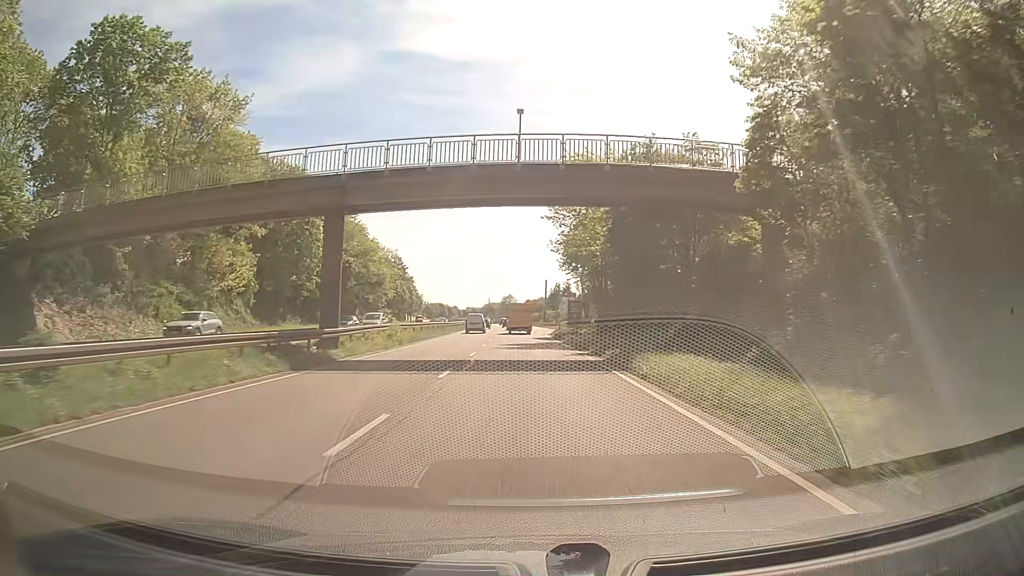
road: trunk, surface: asphalt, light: Day
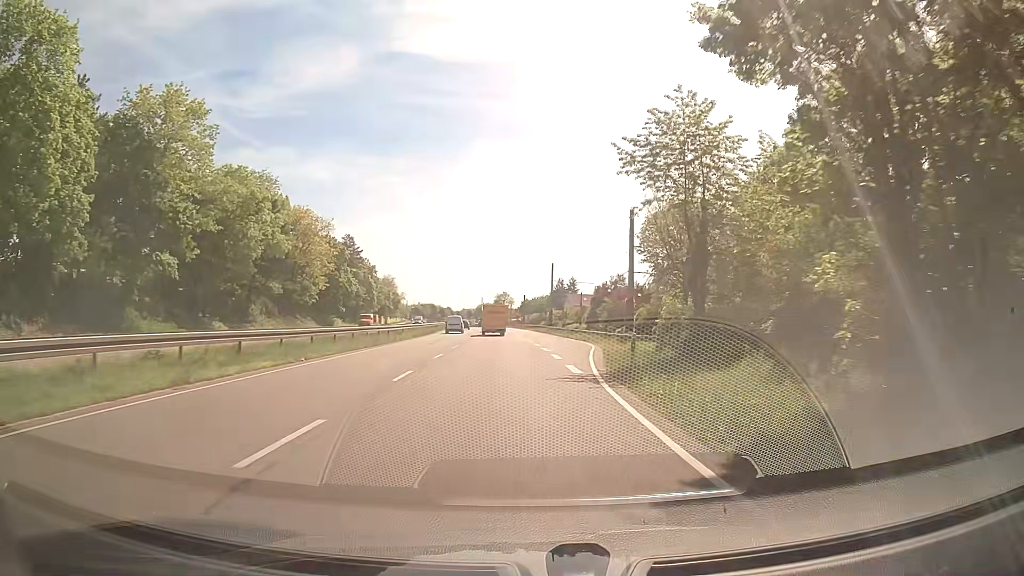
(+0.1, +45.5) m; +1°
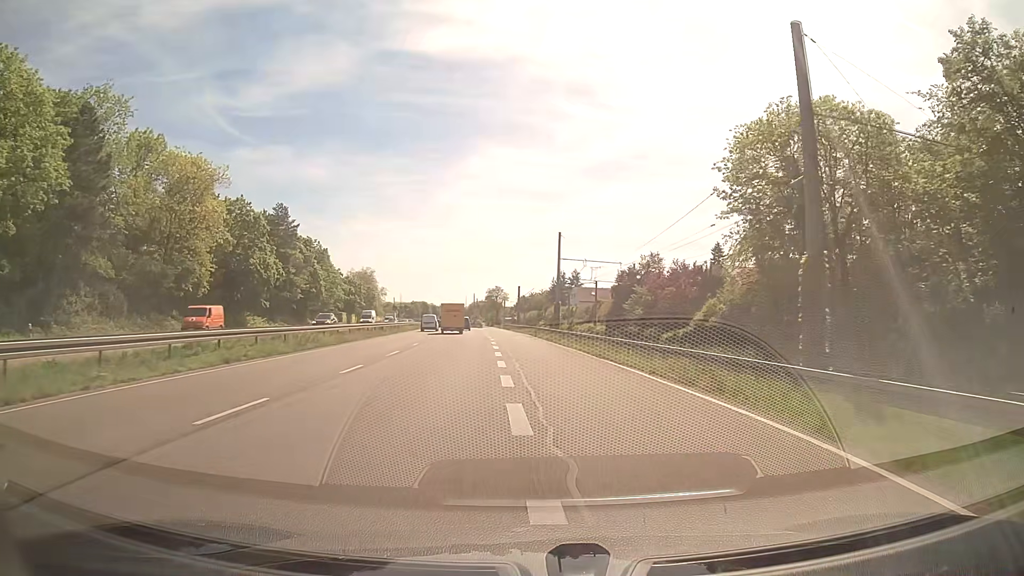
(+0.2, +33.5) m; 0°
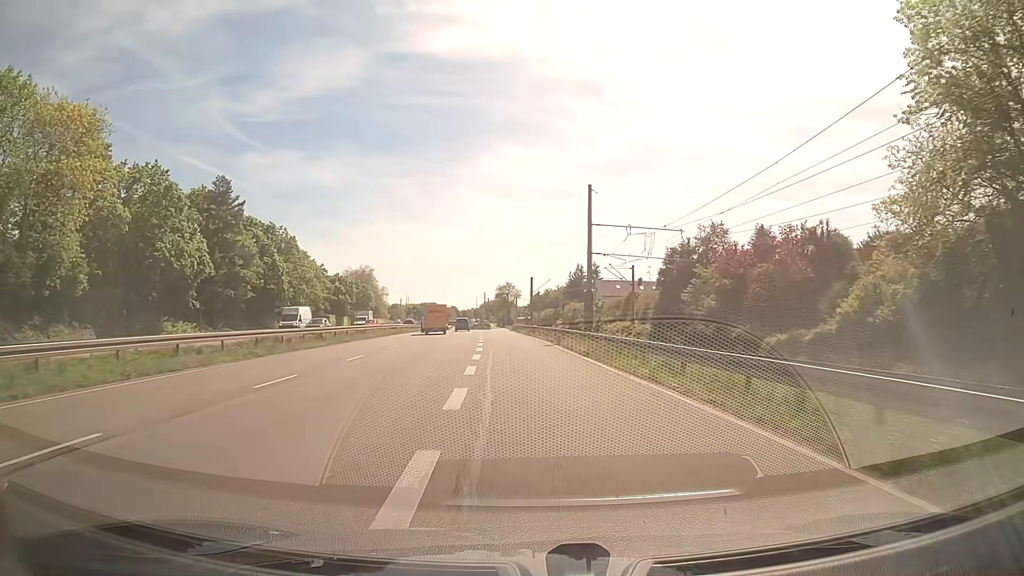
(-0.2, +22.0) m; -1°
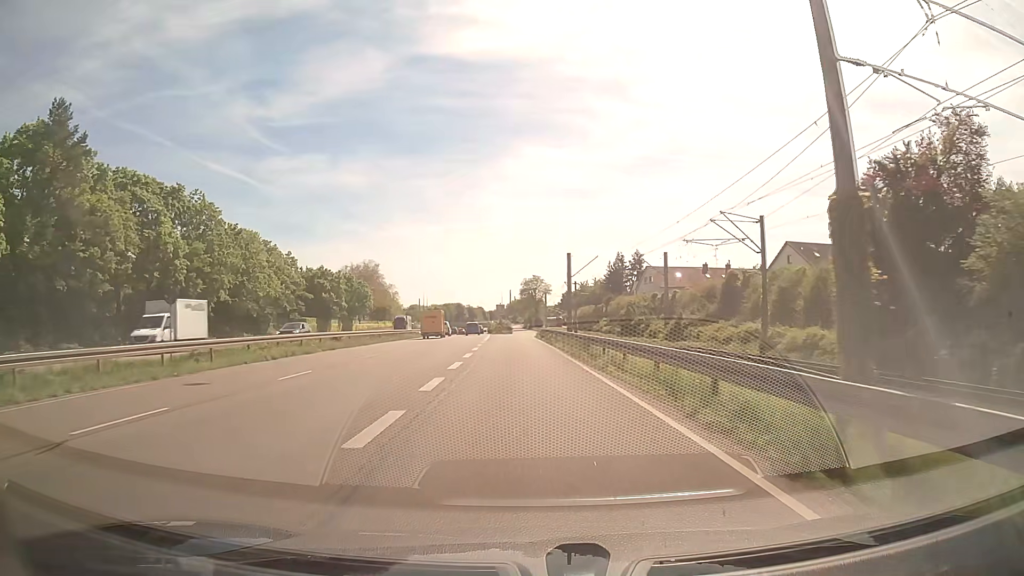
(-0.7, +32.7) m; -3°
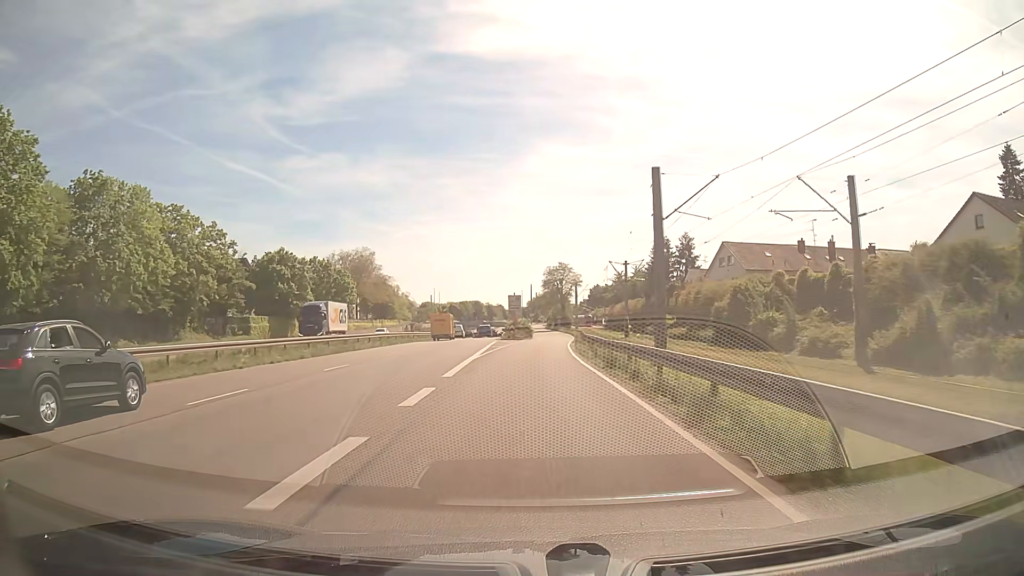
(-0.6, +32.2) m; -2°
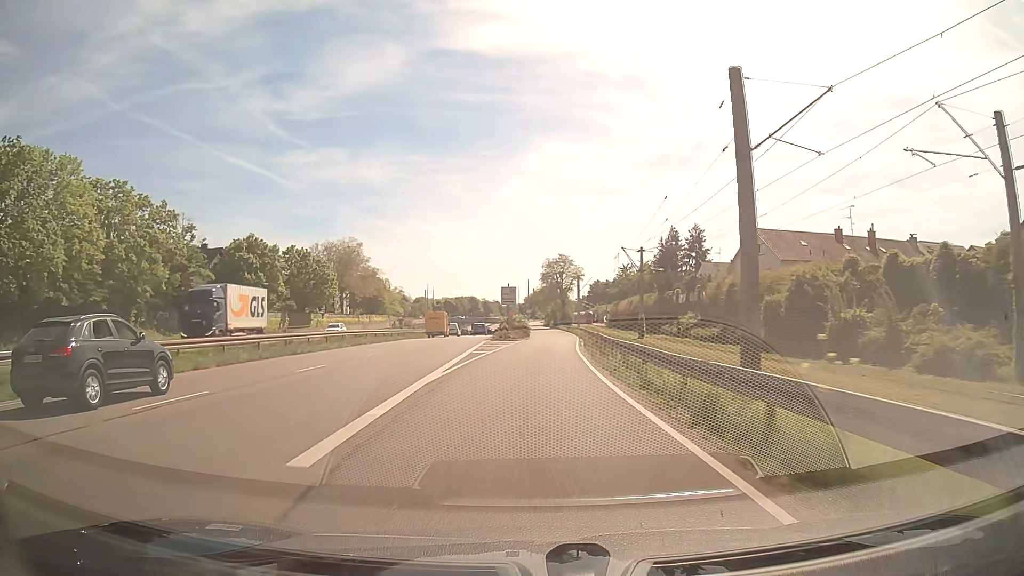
(0.0, +10.6) m; 0°
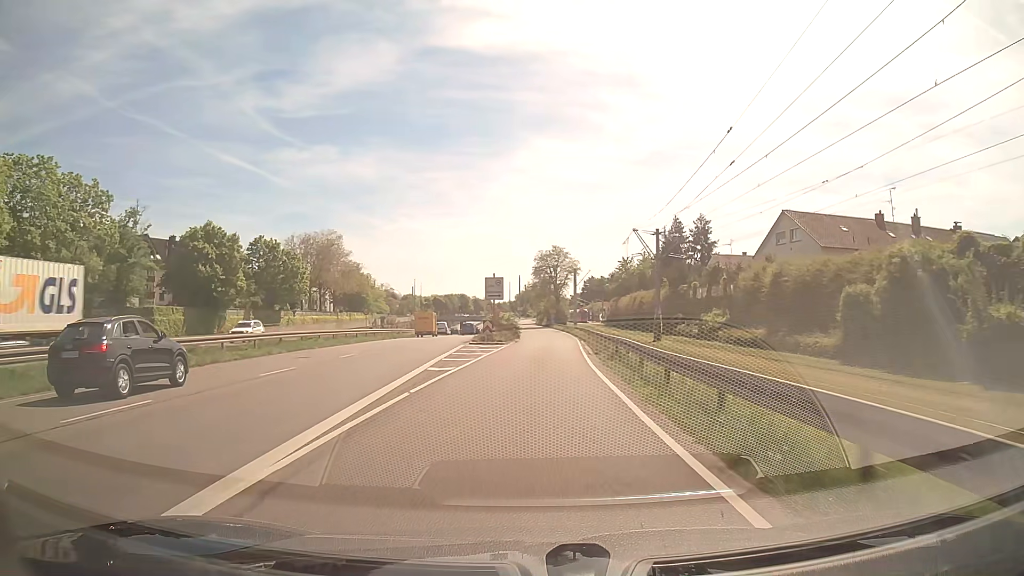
(+0.1, +10.4) m; +1°
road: trunk_link
(0, +10) (0, +20) (+1, +30) (+1, +40) (+2, +50) (+2, +60) (+2, +70) (+2, +80) (+1, +90) (+1, +100) m
